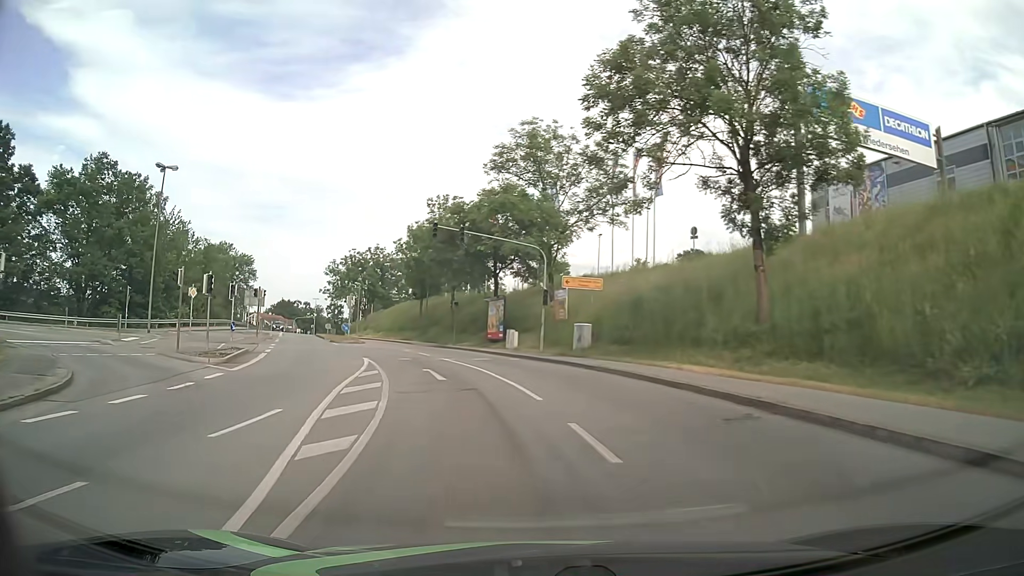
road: tertiary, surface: asphalt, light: Day
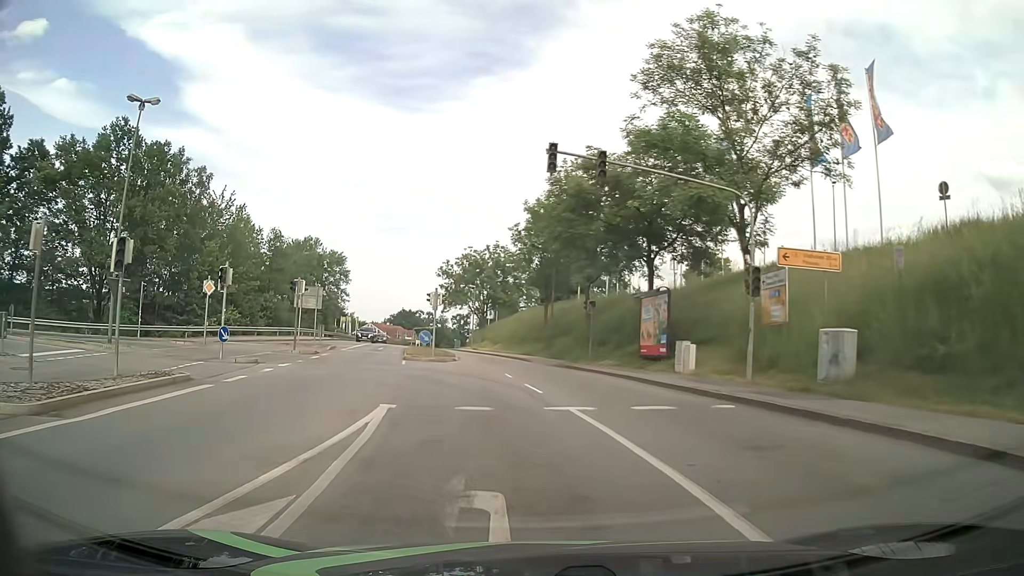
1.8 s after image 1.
(-1.6, +15.6) m; -11°
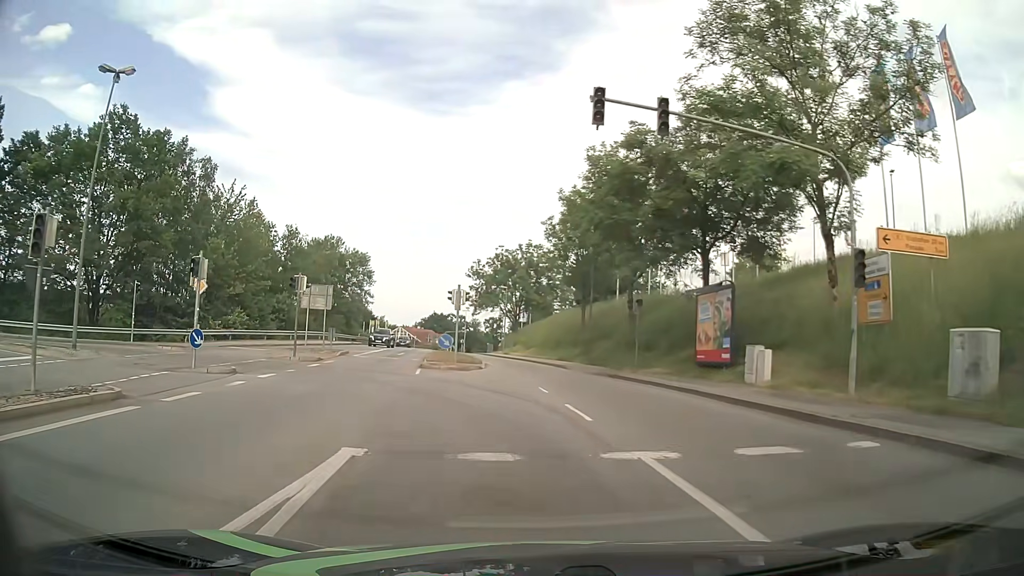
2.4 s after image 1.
(-0.1, +4.5) m; -3°
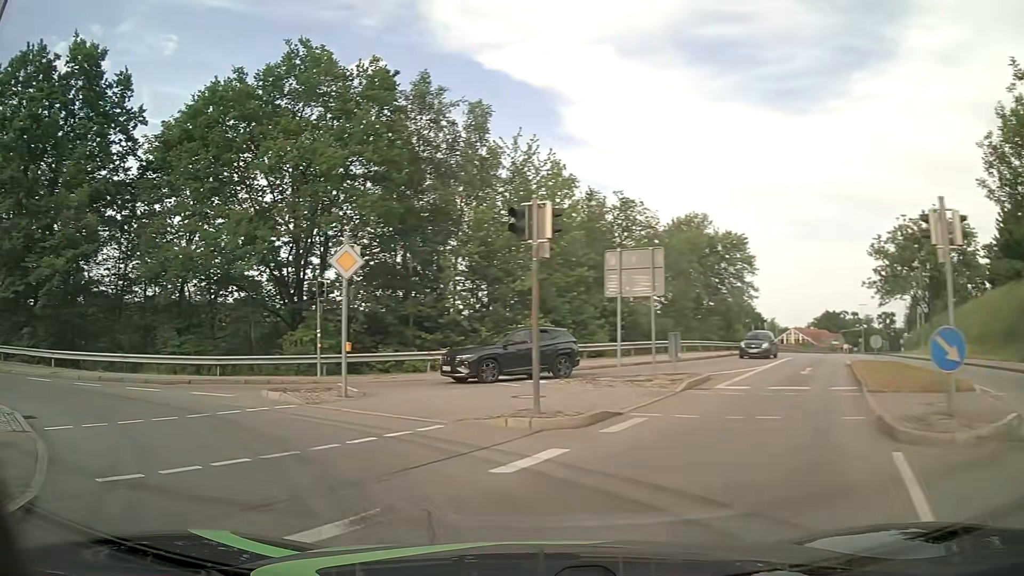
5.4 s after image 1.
(-2.9, +17.9) m; -32°
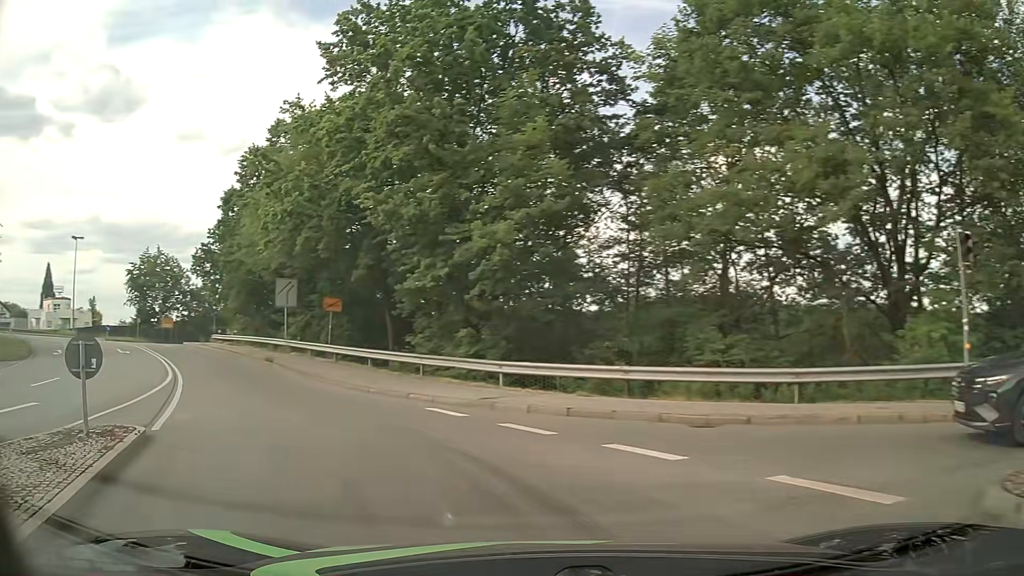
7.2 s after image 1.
(-4.4, +9.7) m; -46°
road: primary_link
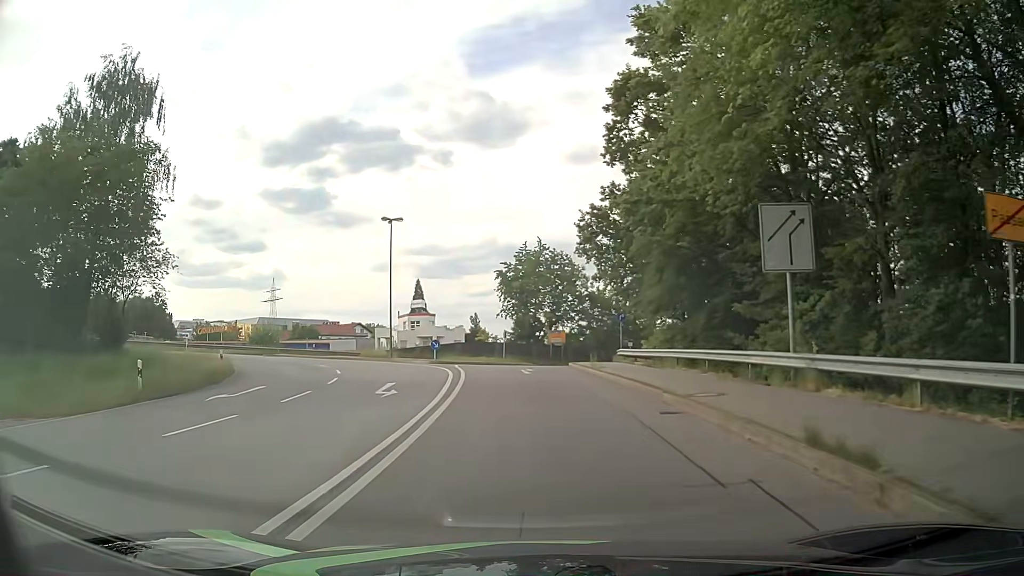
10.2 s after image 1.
(-9.8, +21.4) m; -37°
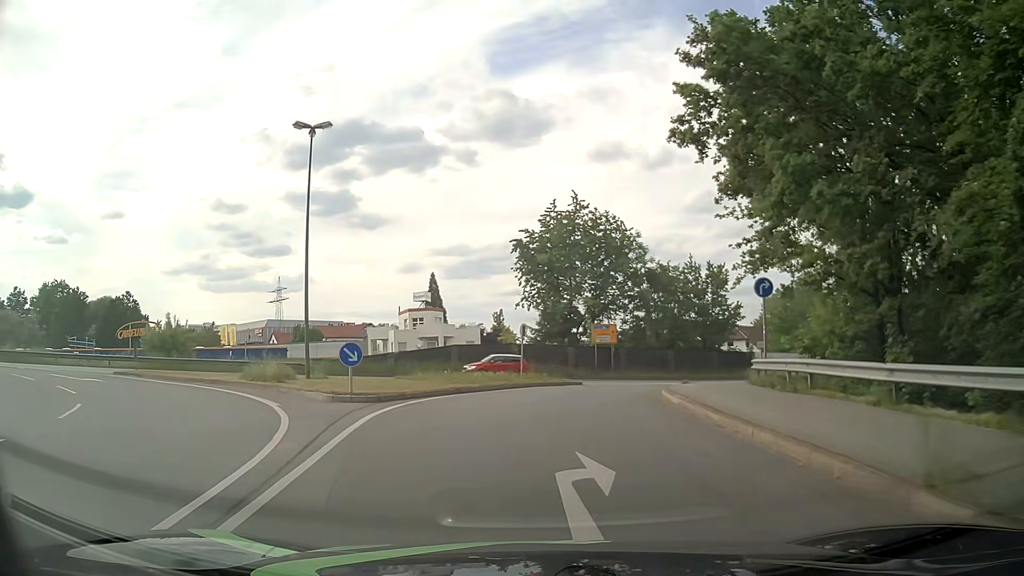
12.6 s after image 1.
(-0.4, +22.7) m; -1°
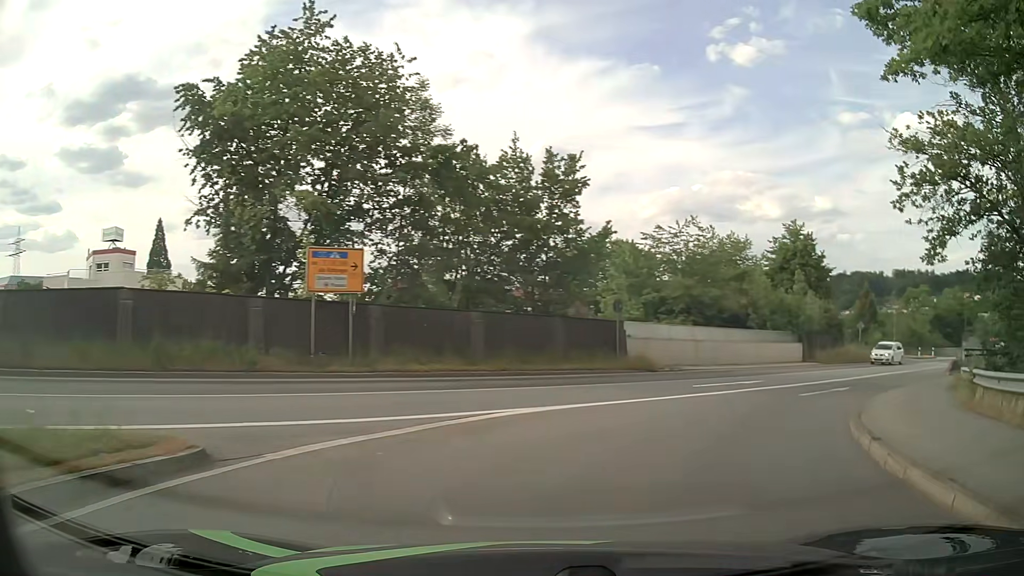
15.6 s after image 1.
(+1.8, +25.8) m; +20°
(+2, +10) (+7, +18) (+14, +26) (+21, +33) (+28, +39) (+36, +46) (+43, +53) (+51, +60) (+58, +66) (+65, +73) m
